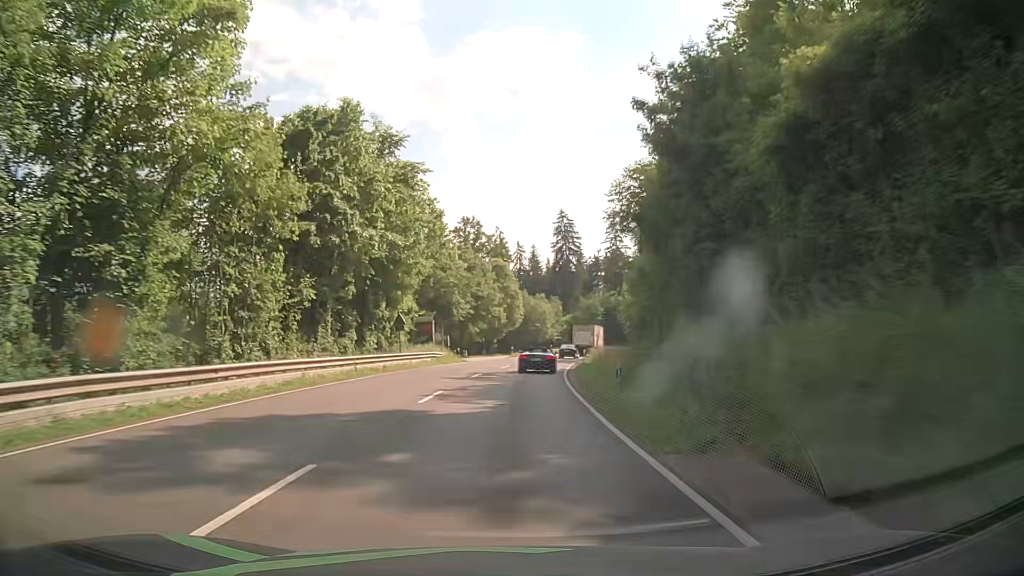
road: primary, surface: asphalt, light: Day
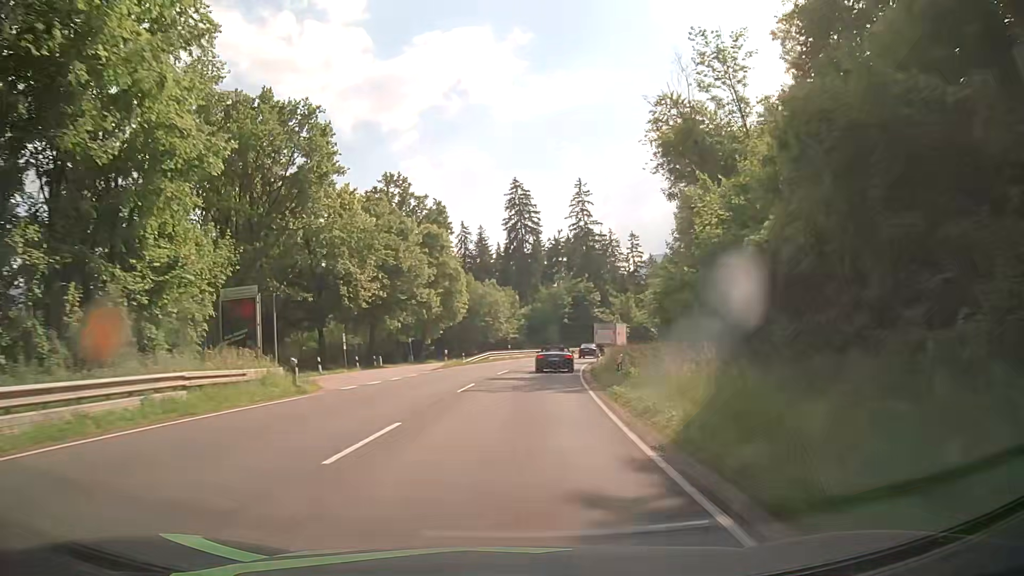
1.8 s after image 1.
(+1.0, +31.6) m; +4°
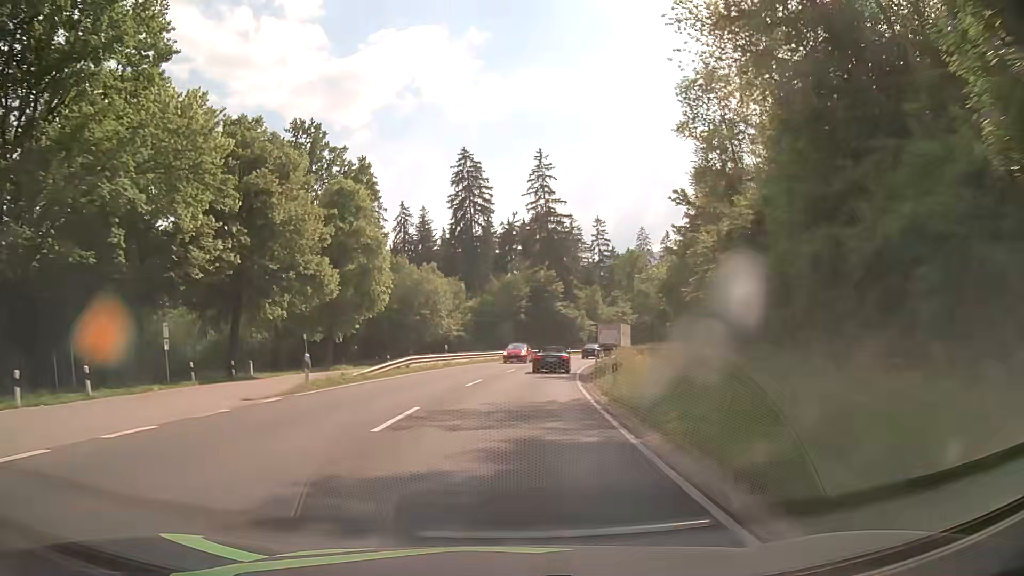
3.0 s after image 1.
(+0.8, +21.0) m; +4°
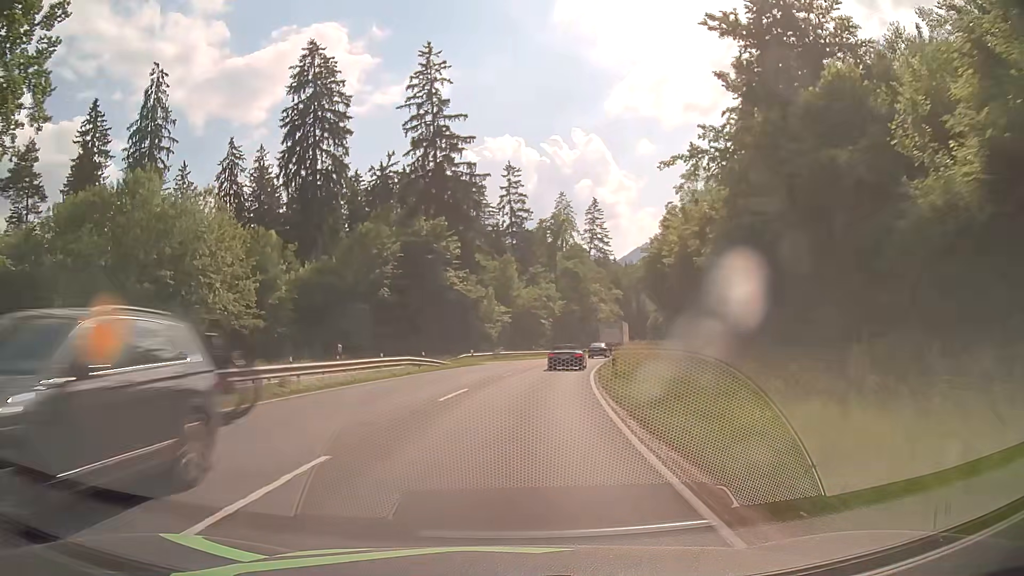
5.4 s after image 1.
(+3.3, +41.9) m; +9°
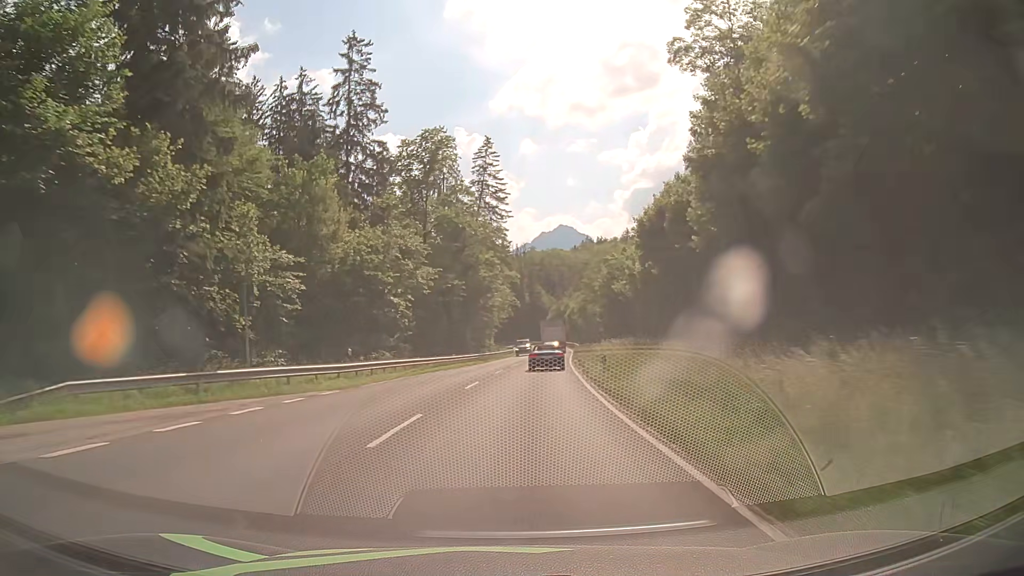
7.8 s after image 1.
(+3.8, +42.6) m; +10°
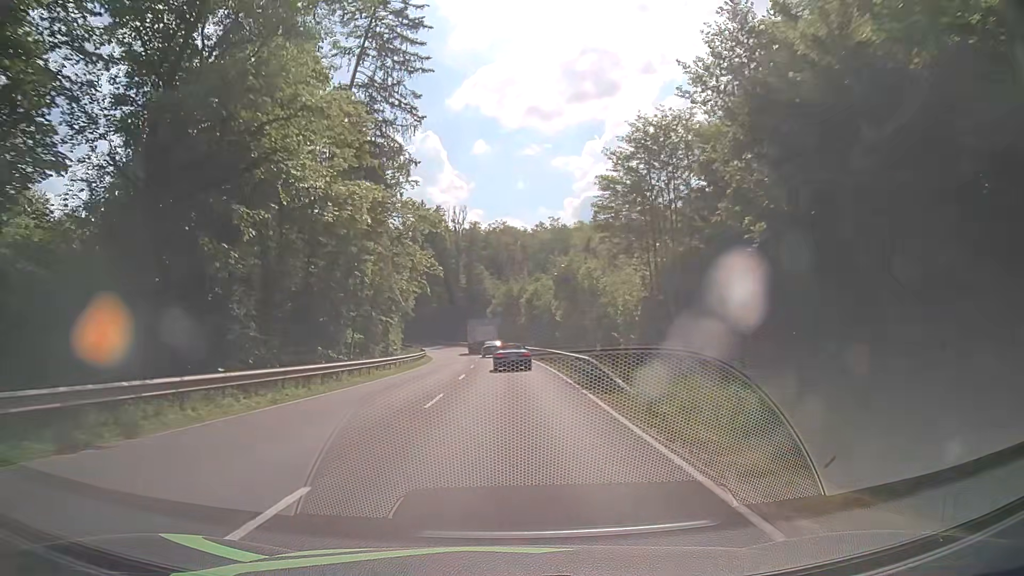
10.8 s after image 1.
(+3.4, +53.7) m; +6°
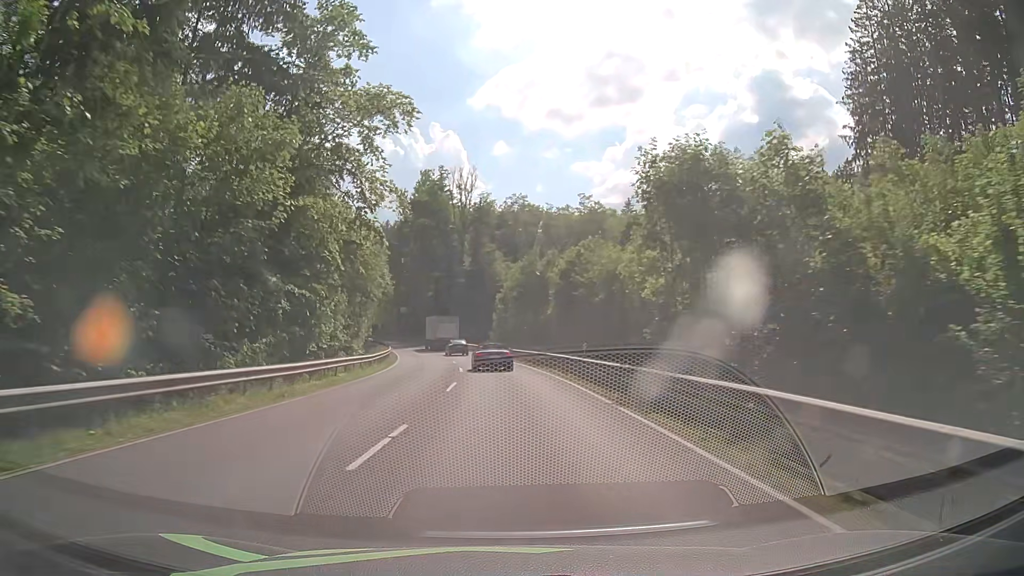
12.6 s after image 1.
(-0.3, +31.3) m; -2°
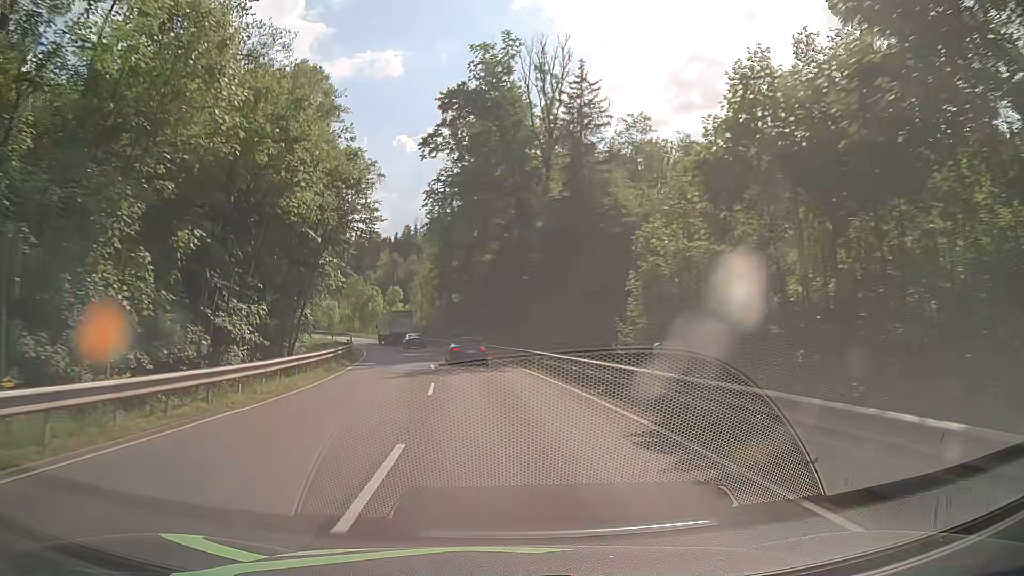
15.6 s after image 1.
(-2.3, +50.4) m; -6°
(0, +10) (-1, +20) (-2, +30) (-3, +40) (-5, +50) (-8, +59) (-11, +69) (-14, +78) (-17, +88) (-21, +97) m
